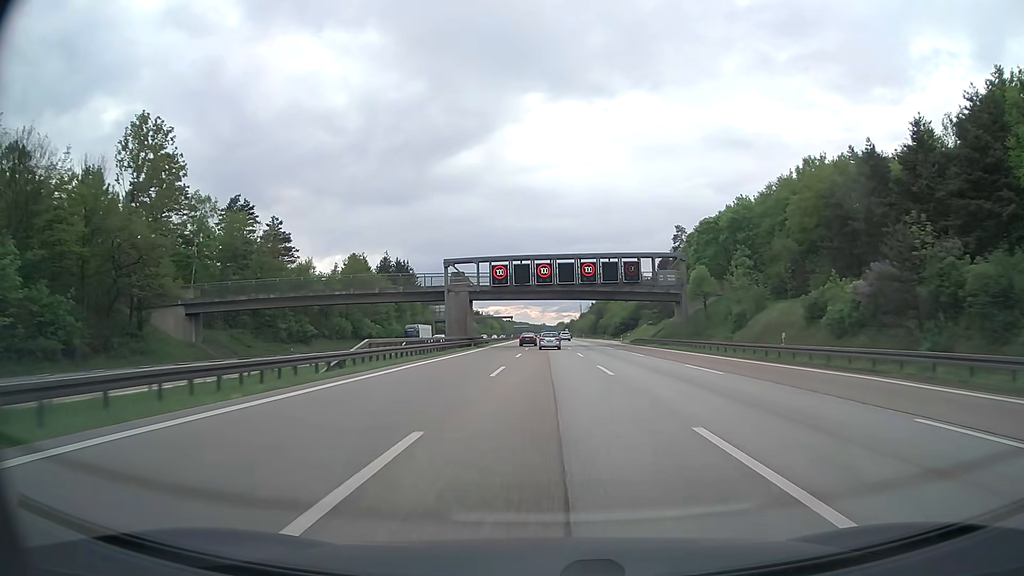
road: motorway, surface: asphalt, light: Day
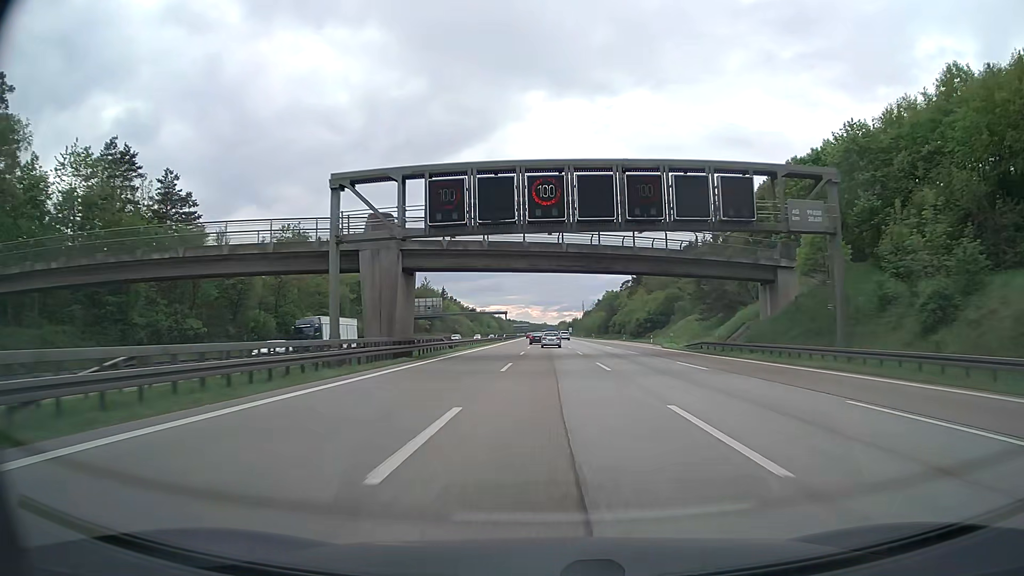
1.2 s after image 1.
(0.0, +33.1) m; 0°
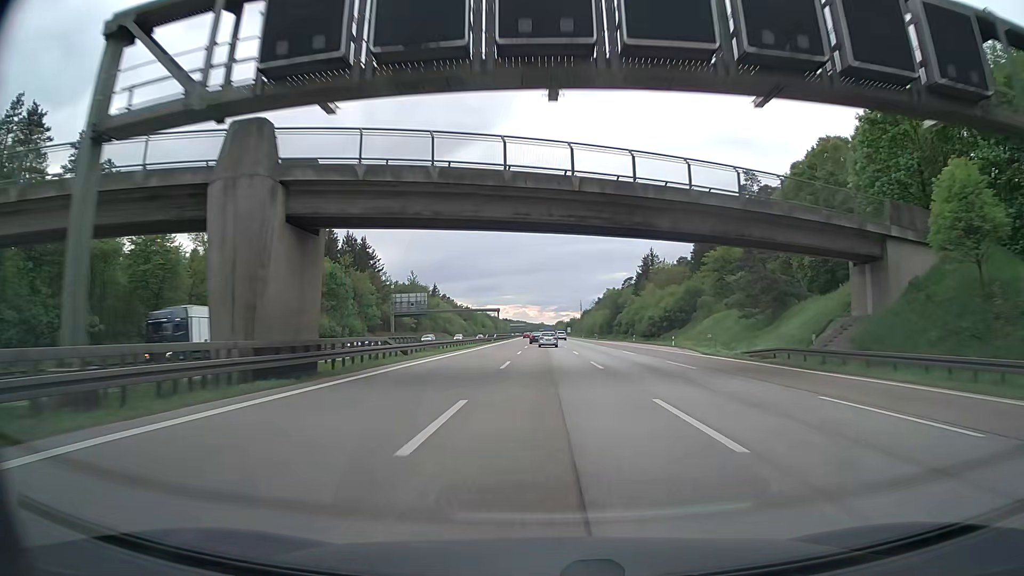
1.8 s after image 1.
(0.0, +16.6) m; 0°
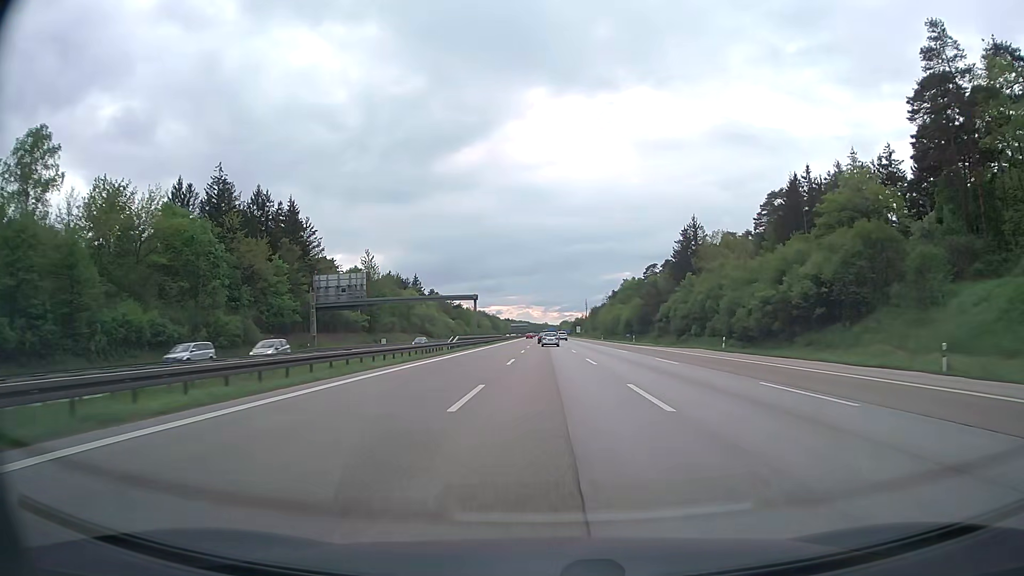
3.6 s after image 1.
(-0.1, +50.0) m; 0°
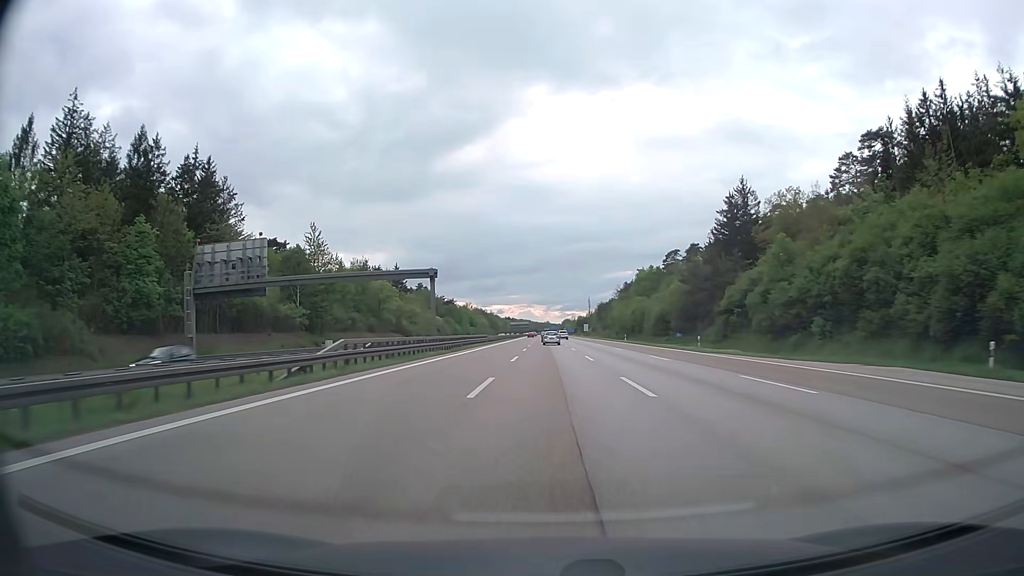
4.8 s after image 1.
(-0.1, +33.6) m; 0°
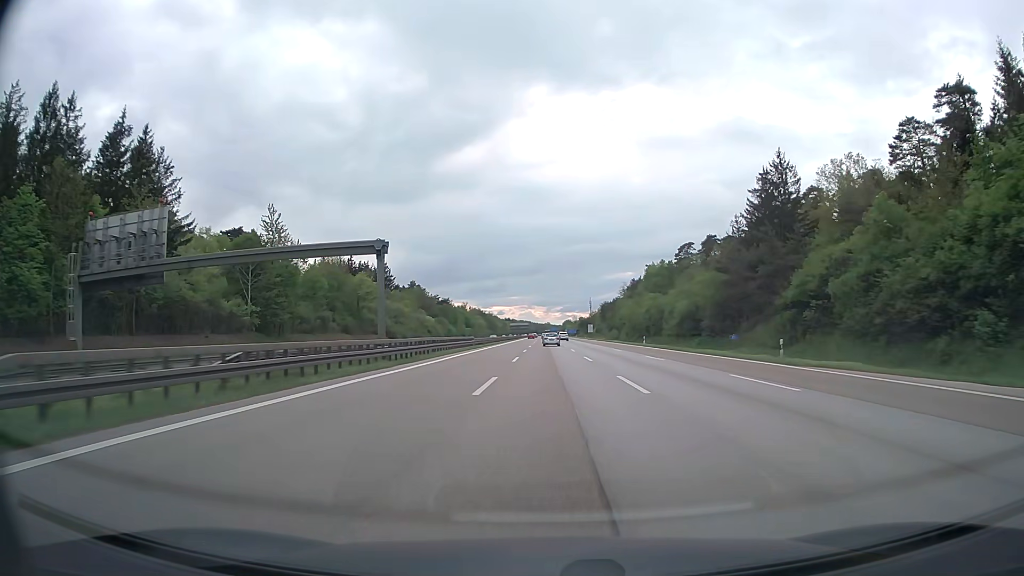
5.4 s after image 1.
(0.0, +16.9) m; 0°
